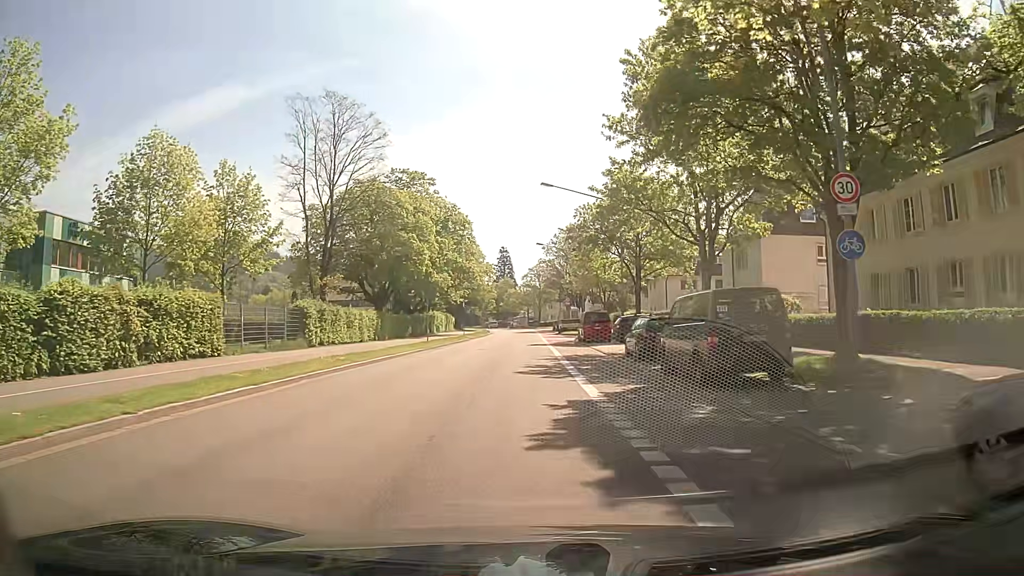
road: secondary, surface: asphalt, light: Day
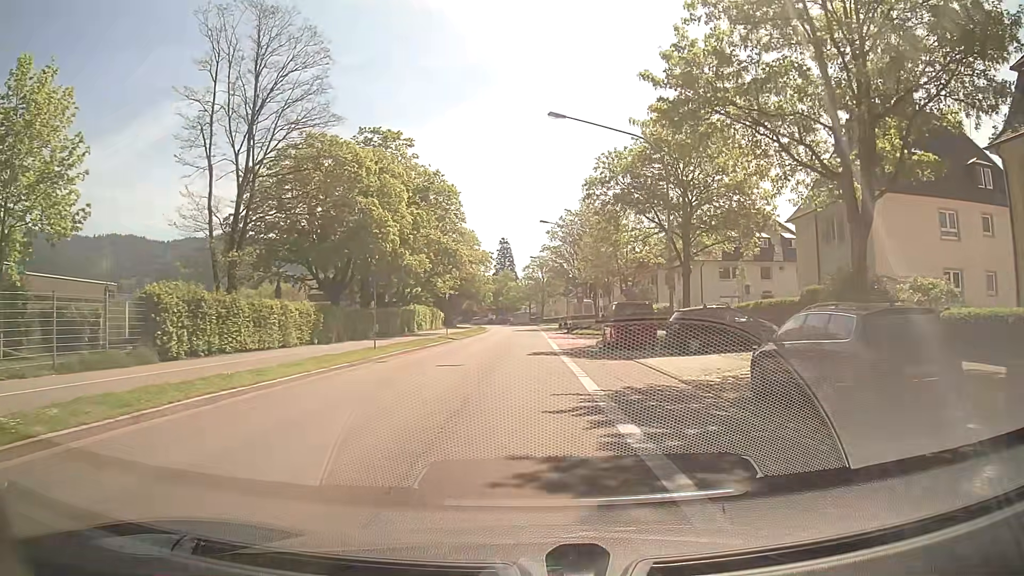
(+0.2, +14.9) m; +1°
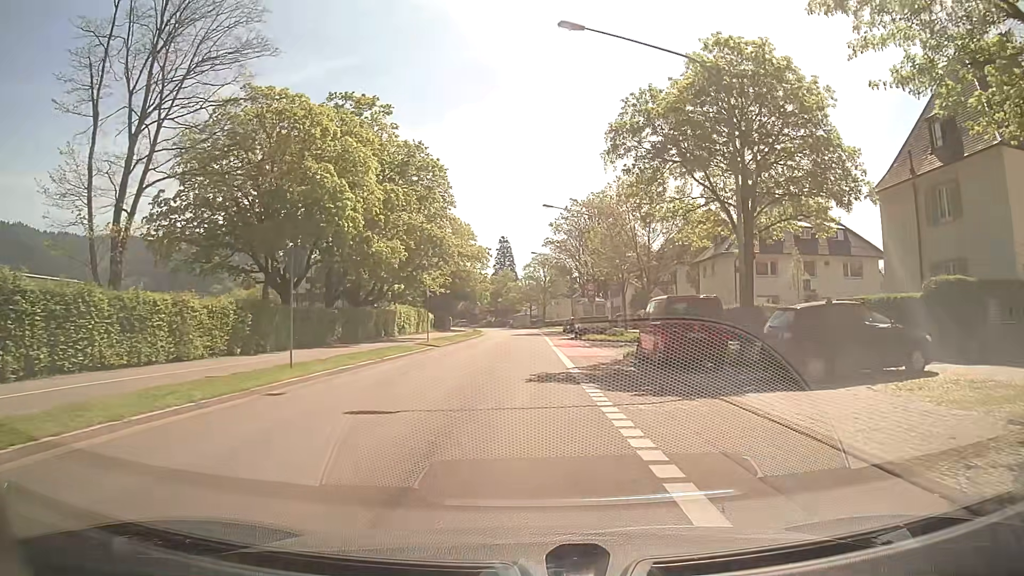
(-0.1, +9.9) m; -1°
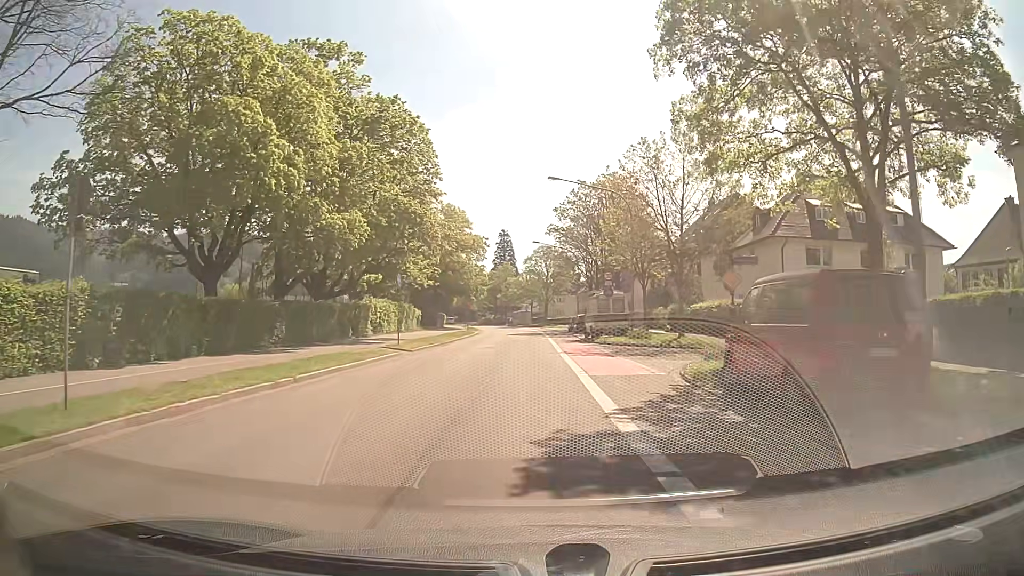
(0.0, +9.6) m; 0°
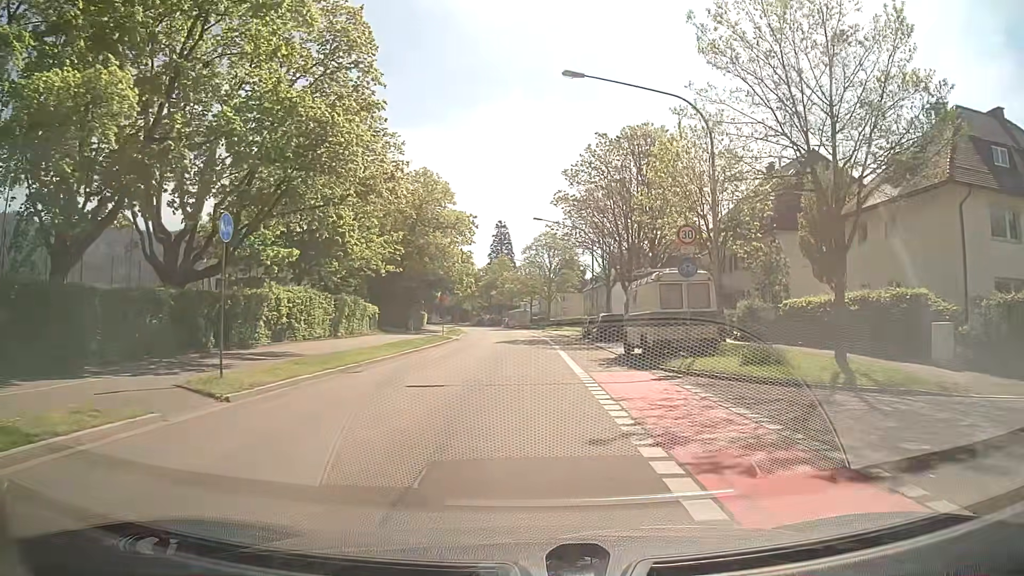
(-0.2, +19.1) m; 0°
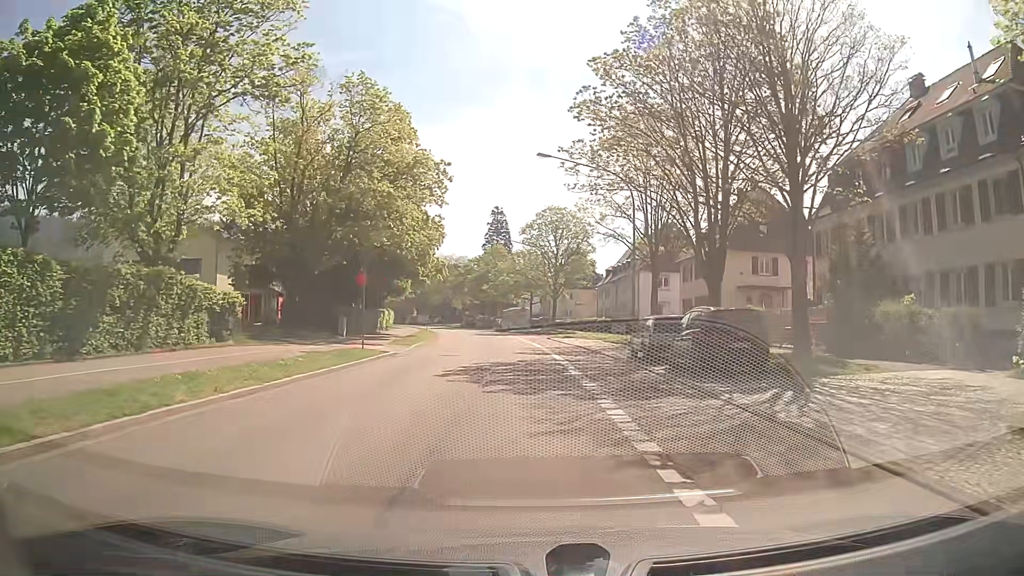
(+0.1, +24.0) m; 0°
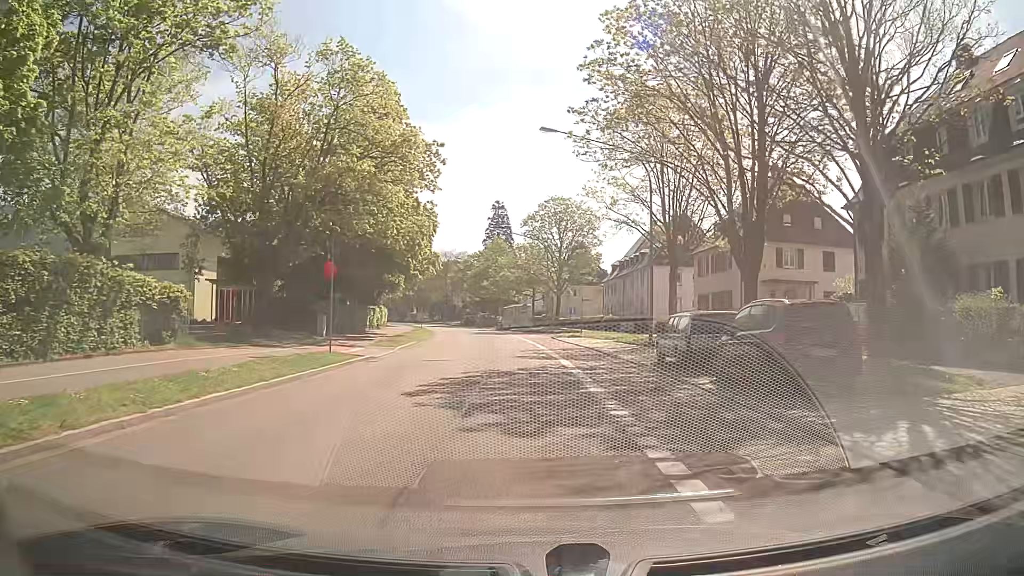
(0.0, +4.7) m; 0°
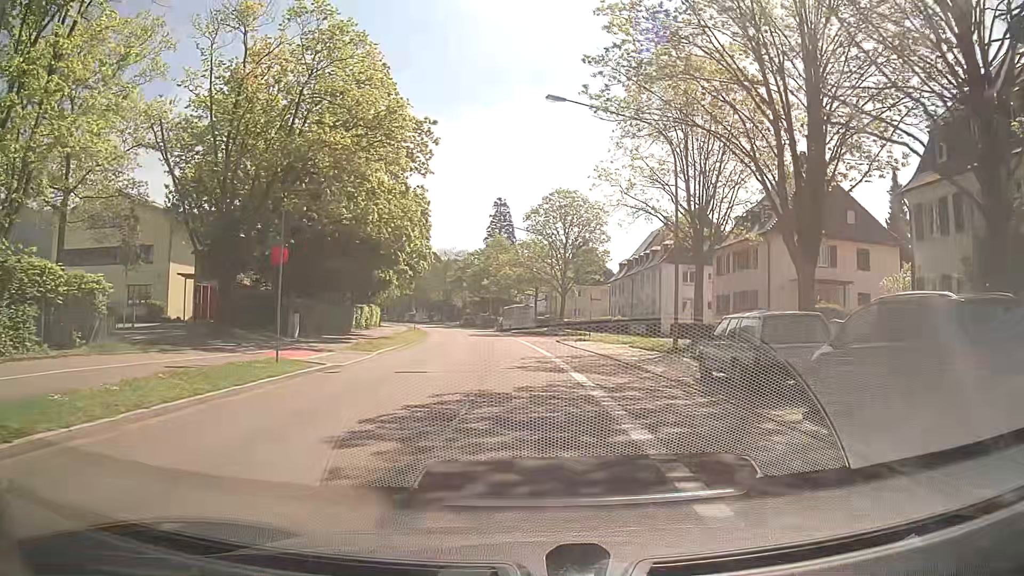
(0.0, +4.7) m; 0°
(0, +10) (0, +20) (-1, +30) (-1, +40) (-3, +50) (-4, +60) (-5, +70) (-7, +80) (-9, +89) (-12, +99) m
